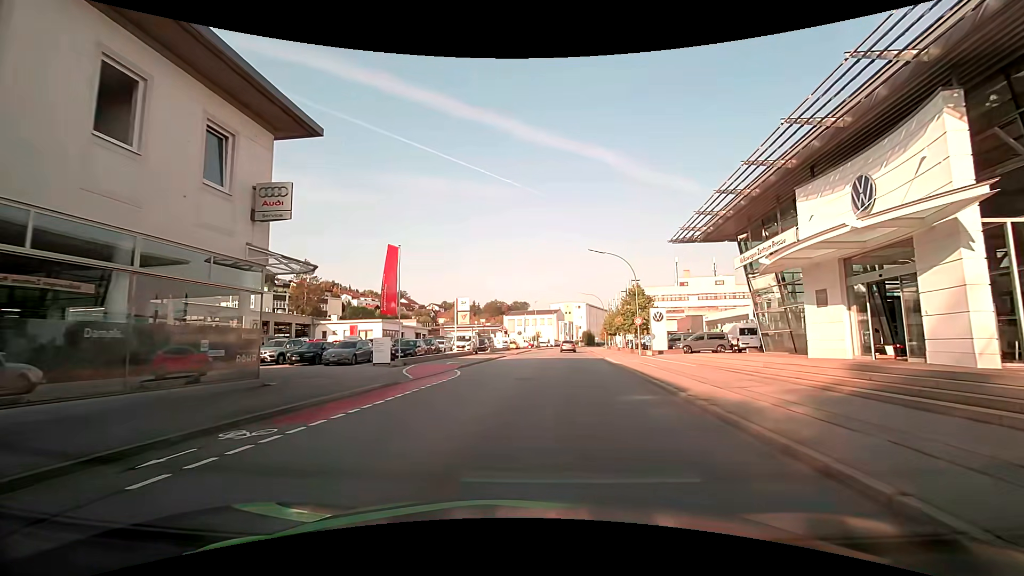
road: tertiary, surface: asphalt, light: Day
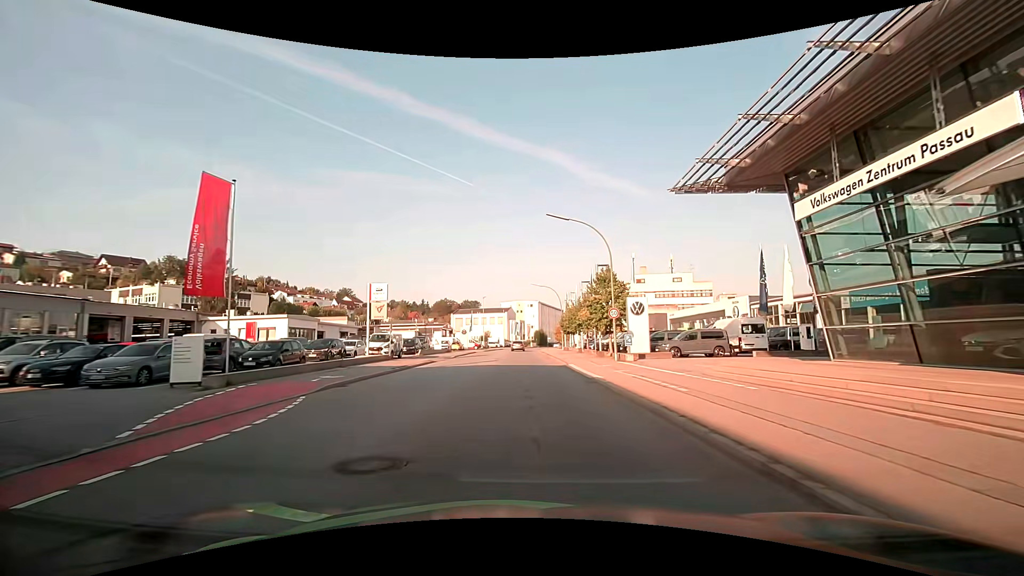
(+0.8, +12.0) m; +6°
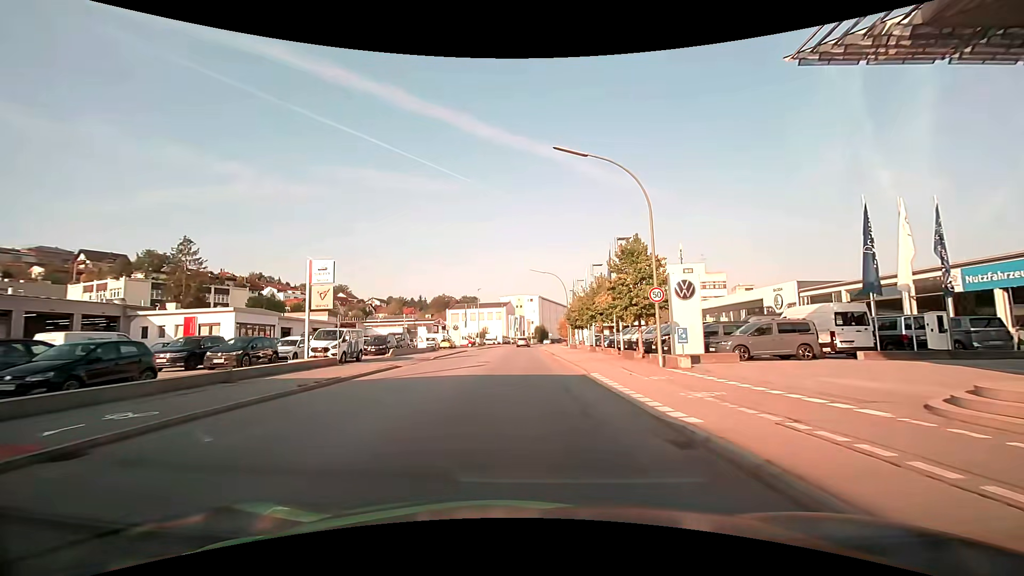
(-0.1, +9.9) m; -1°
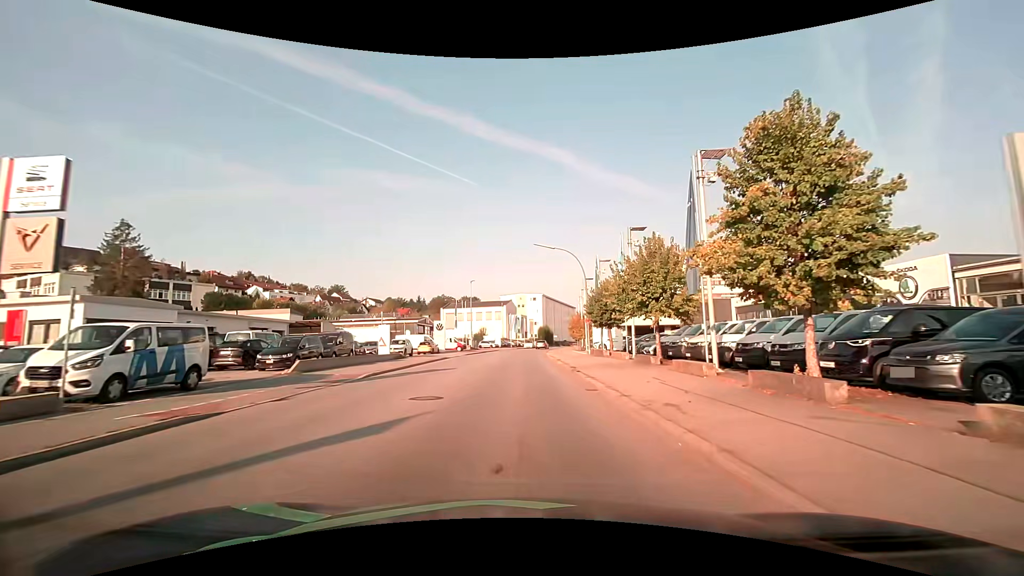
(0.0, +15.8) m; 0°
(0, +10) (0, +20) (0, +30) (0, +40) (0, +50) (0, +60) (+1, +70) (+2, +80) (+3, +90) (+5, +100) m
